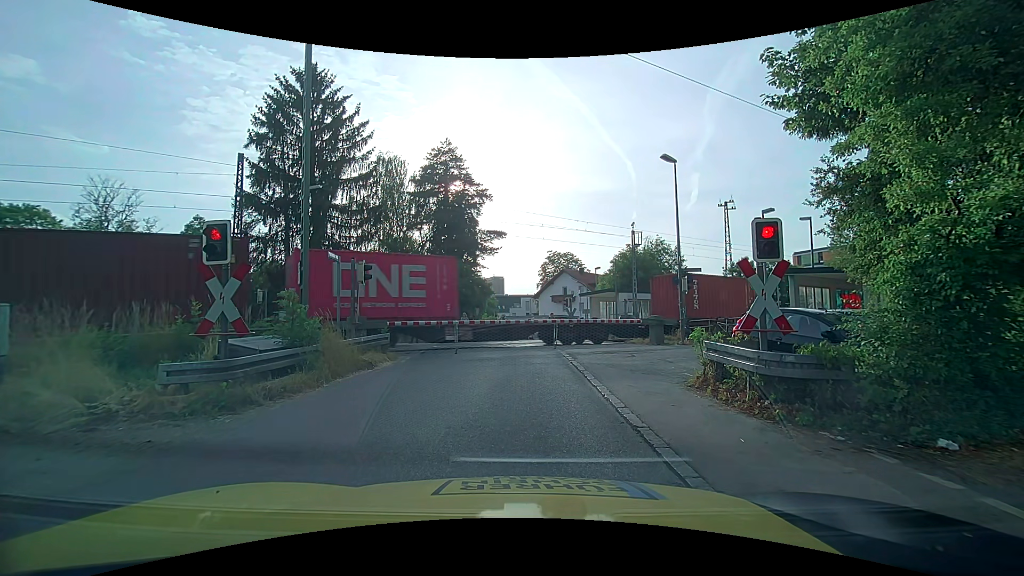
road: unclassified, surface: asphalt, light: Day
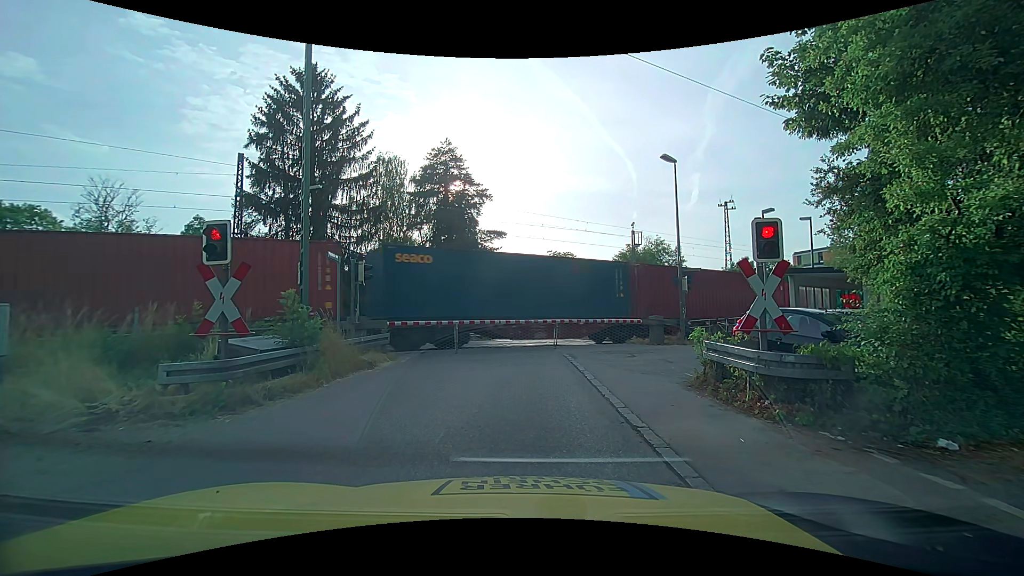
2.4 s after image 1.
(0.0, 0.0) m; 0°
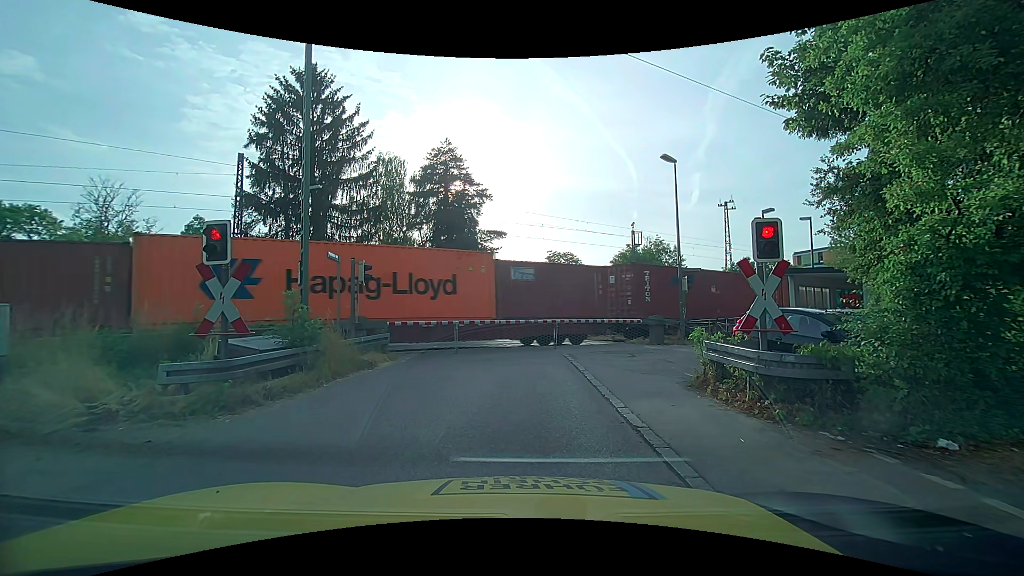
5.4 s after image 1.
(0.0, 0.0) m; 0°
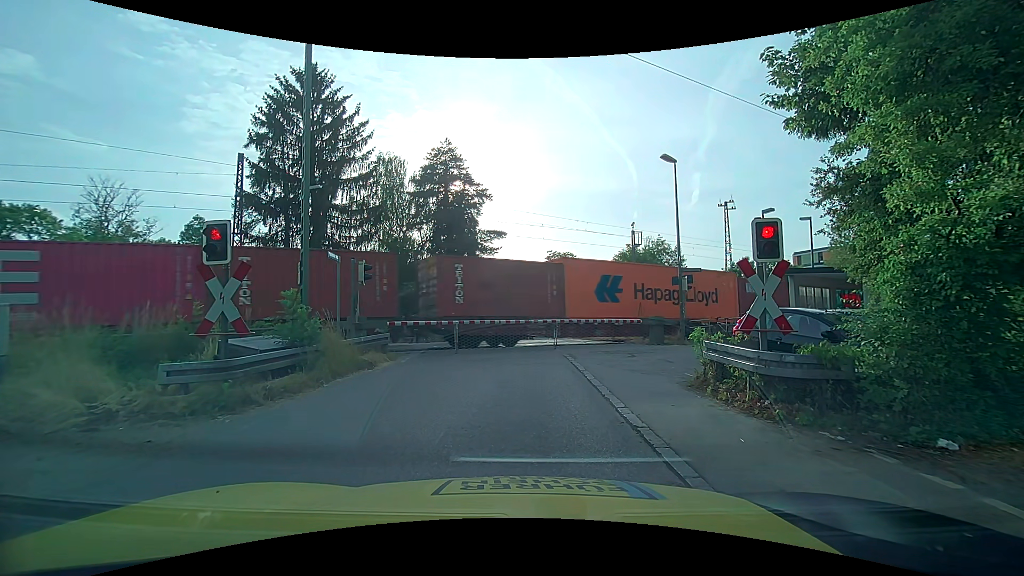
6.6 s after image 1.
(0.0, 0.0) m; 0°
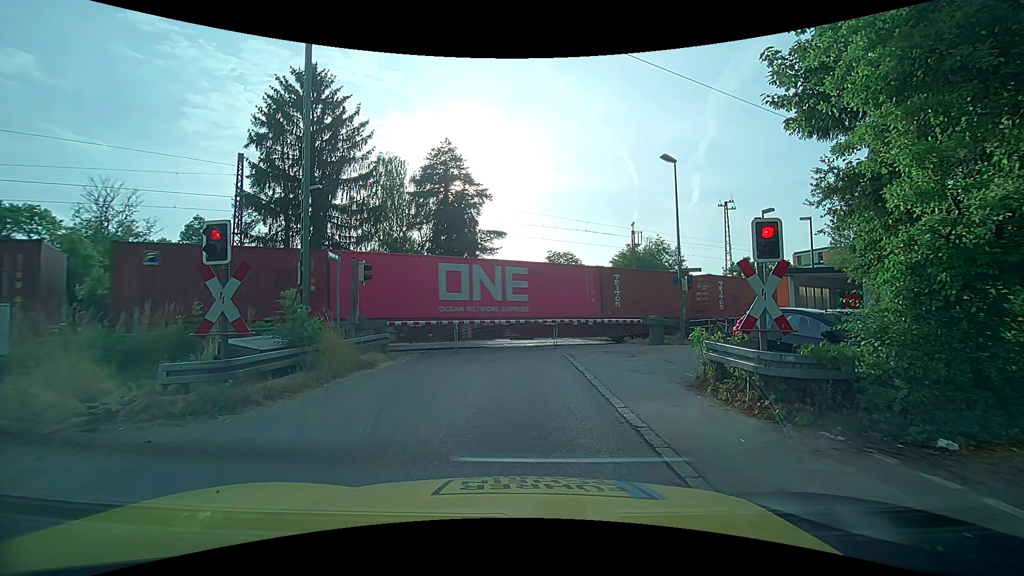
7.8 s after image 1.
(0.0, 0.0) m; 0°
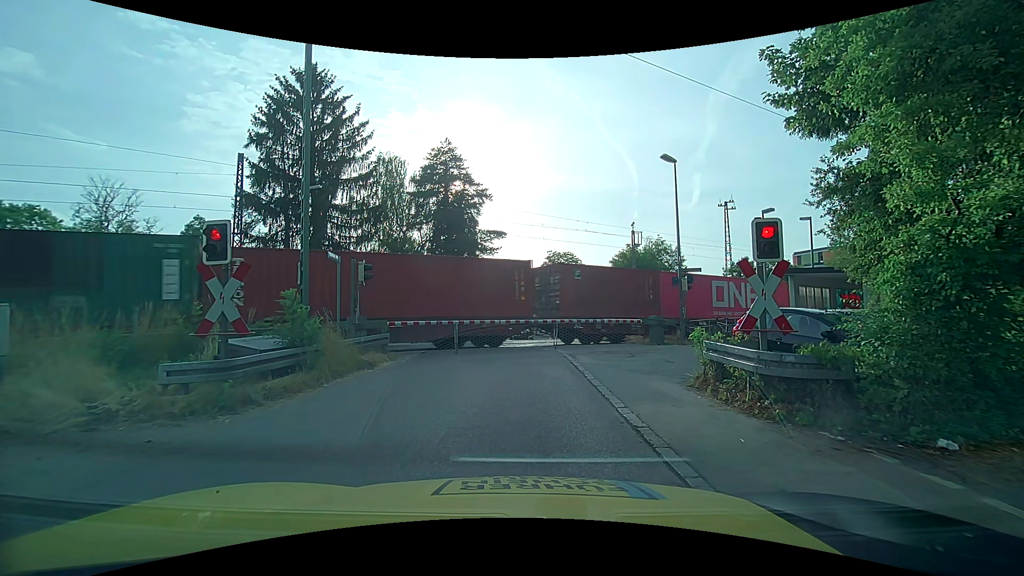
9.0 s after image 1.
(0.0, 0.0) m; 0°
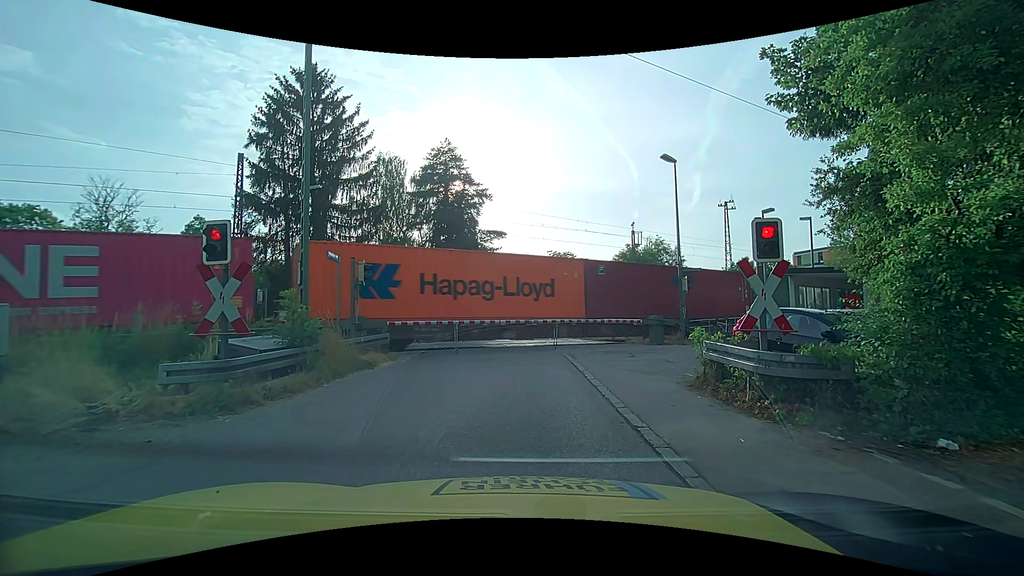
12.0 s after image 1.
(0.0, 0.0) m; 0°
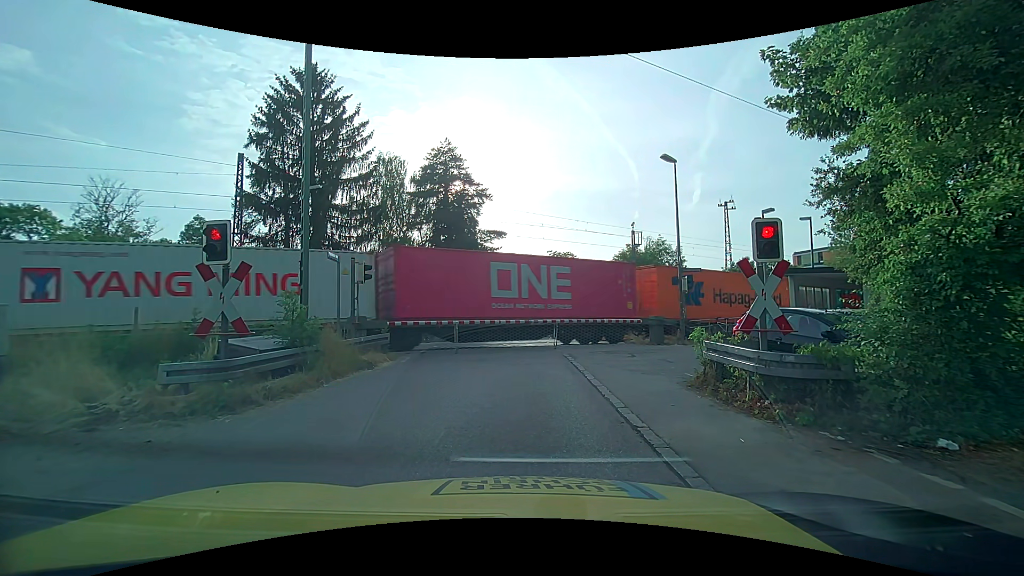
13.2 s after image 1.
(0.0, 0.0) m; 0°
